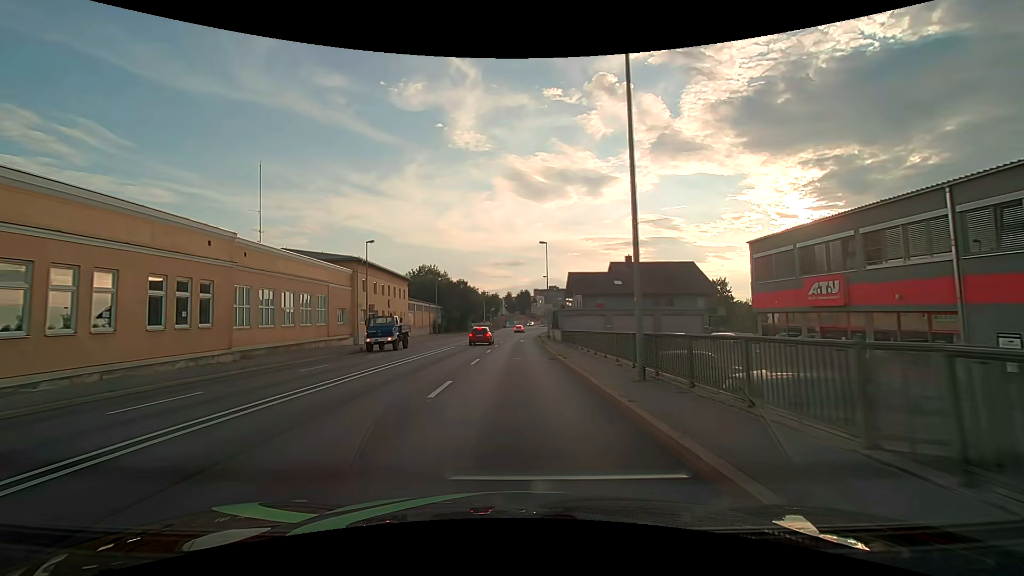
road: primary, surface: asphalt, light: Day
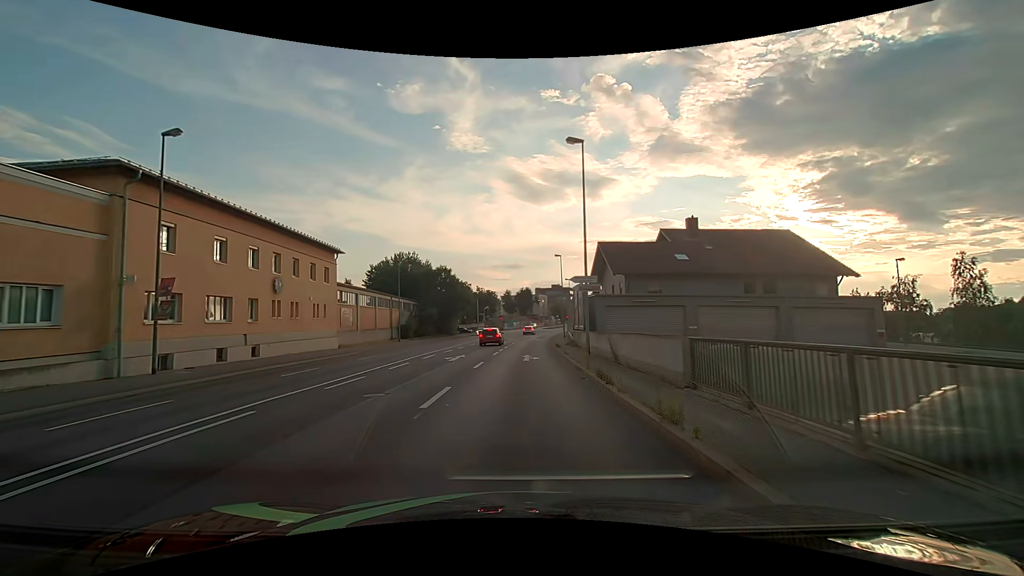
(0.0, +28.4) m; 0°
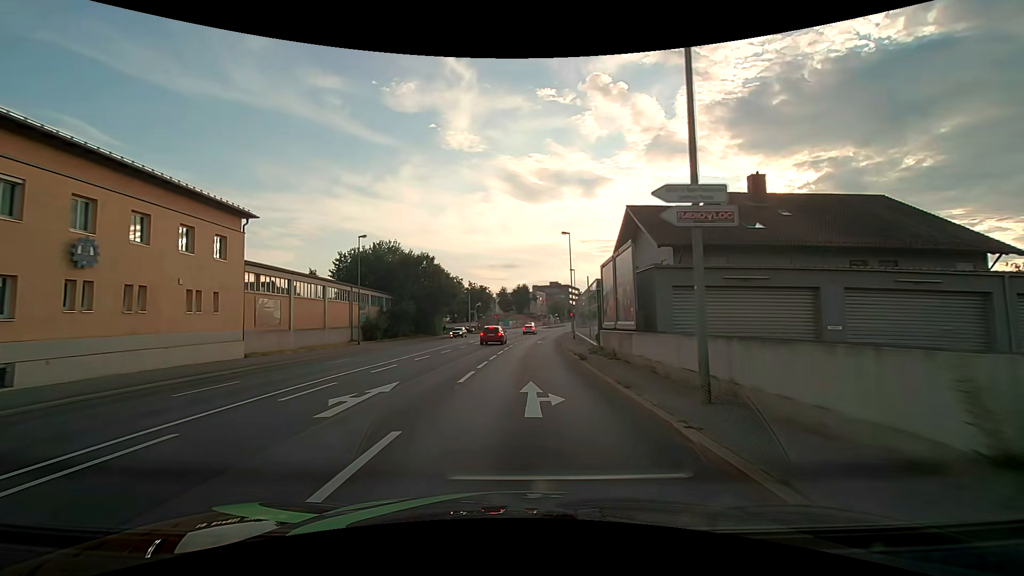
(0.0, +14.2) m; 0°
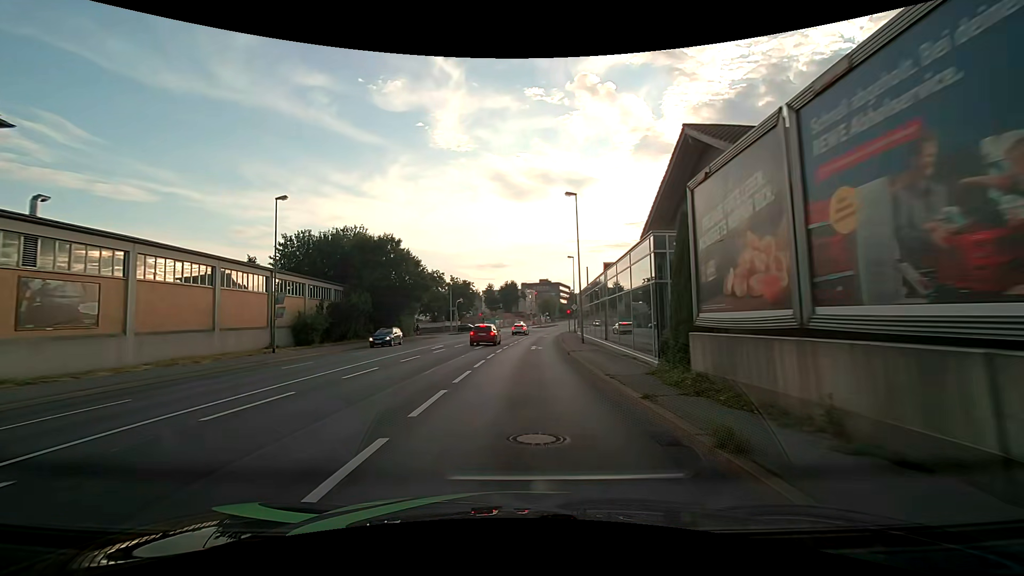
(+0.2, +14.0) m; +1°
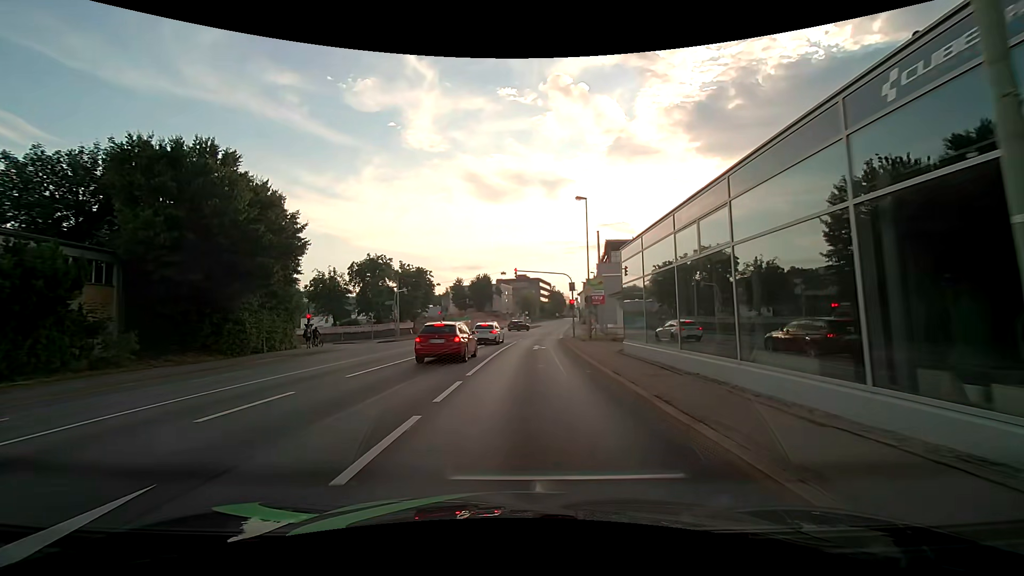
(+0.8, +29.9) m; +3°
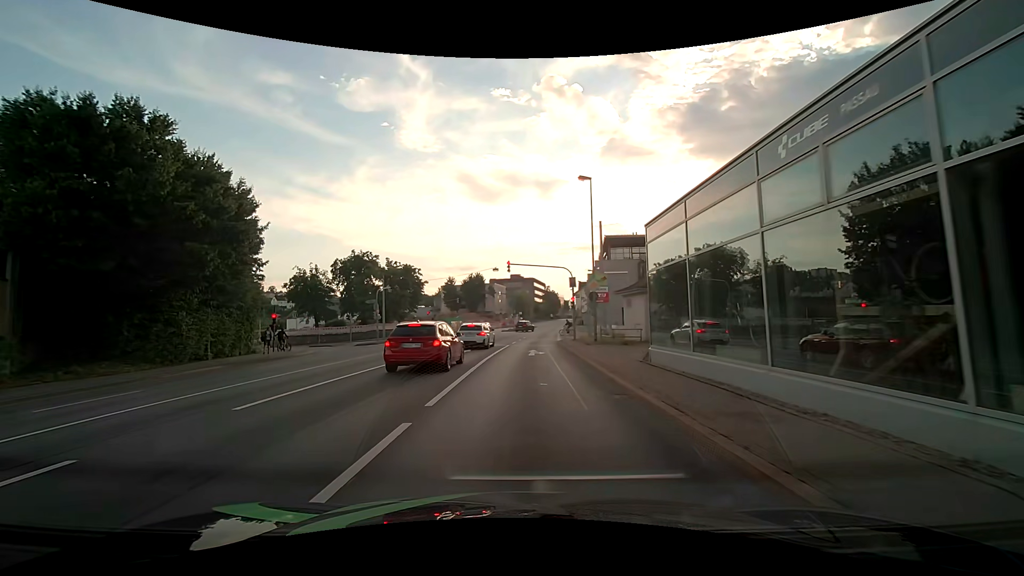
(0.0, +4.9) m; 0°
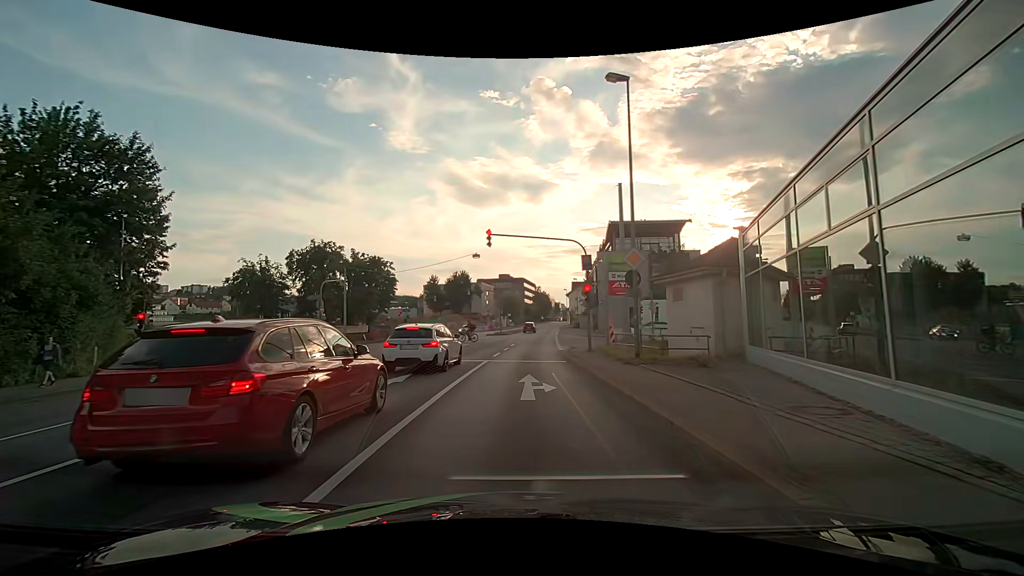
(+0.2, +12.3) m; +1°
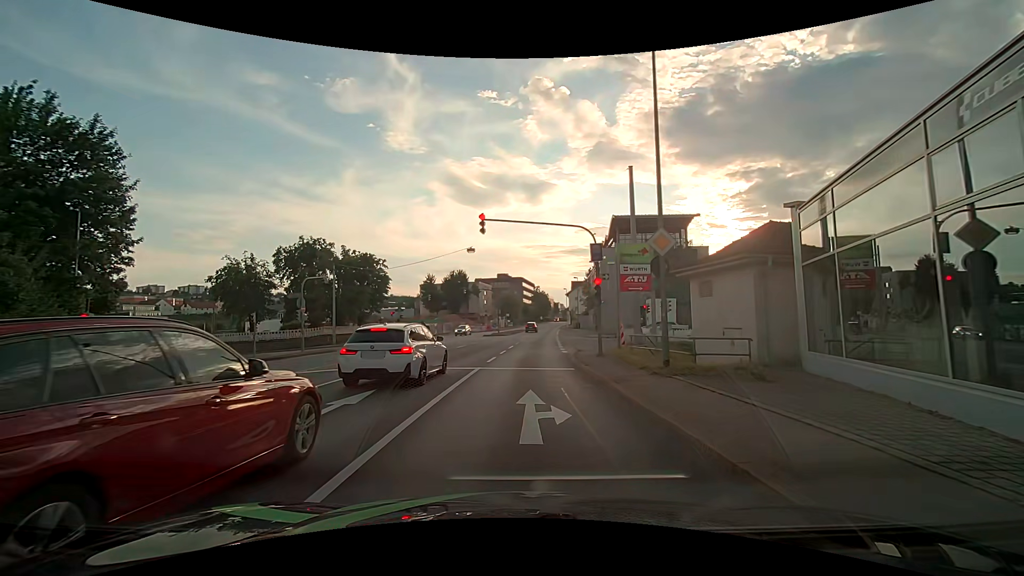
(0.0, +3.3) m; +1°
(0, +10) (0, +20) (+1, +30) (+1, +40) (+2, +50) (+3, +60) (+3, +70) (+4, +80) (+5, +90) (+5, +100) m
